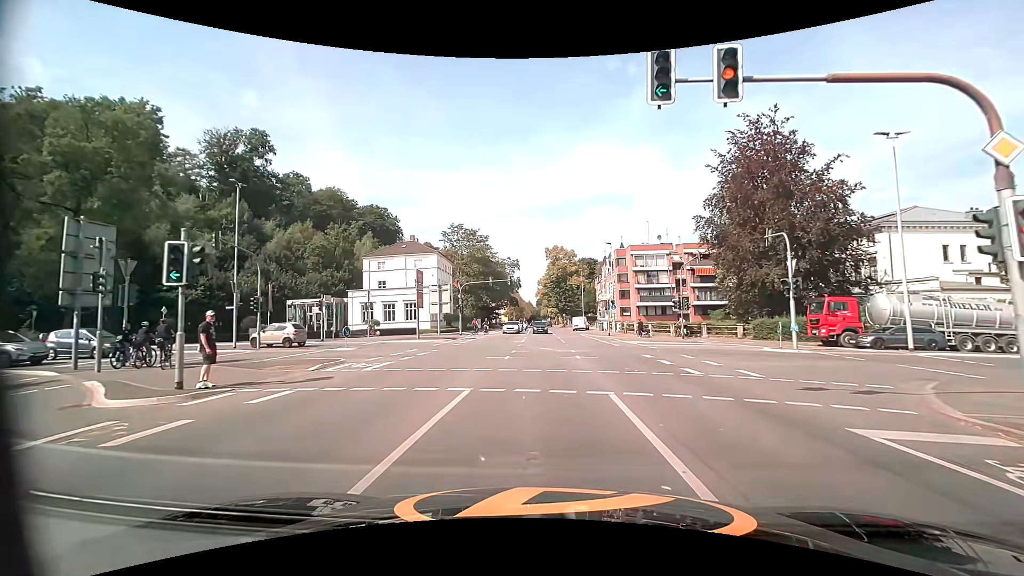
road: tertiary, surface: asphalt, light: Day
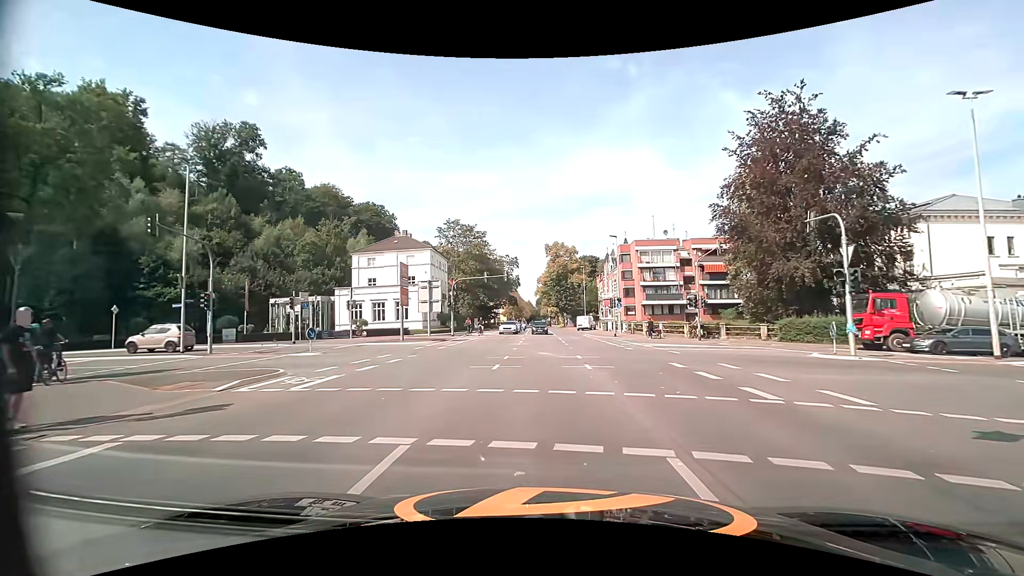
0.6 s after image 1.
(0.0, +4.4) m; 0°
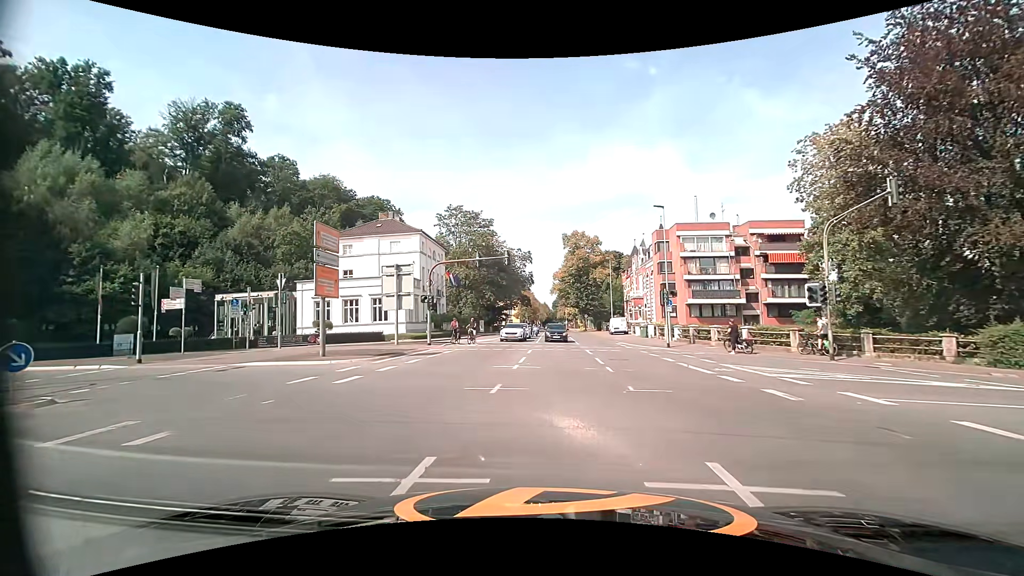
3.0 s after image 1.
(-0.1, +14.5) m; -1°
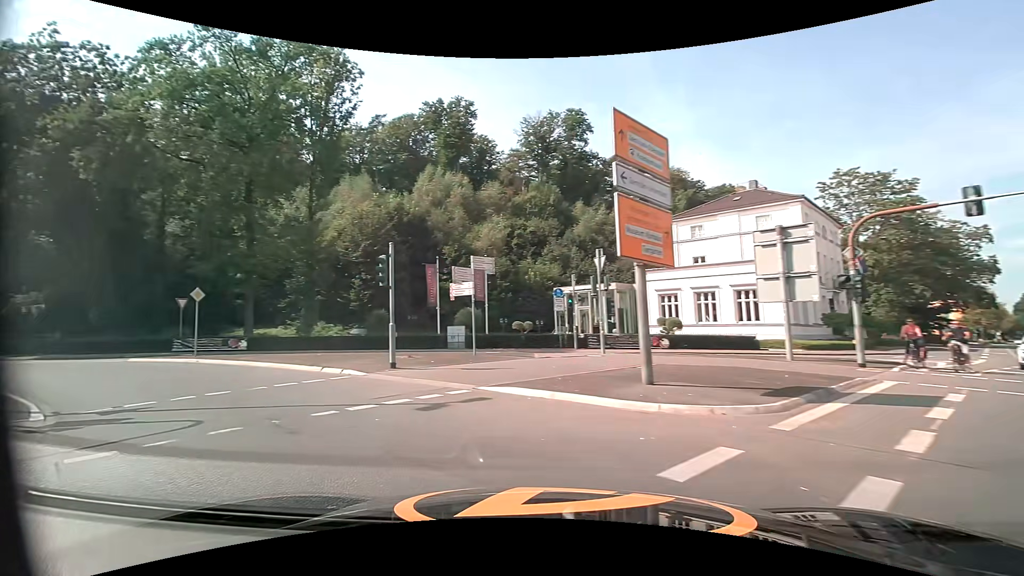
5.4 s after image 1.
(-3.3, +11.4) m; -39°
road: secondary
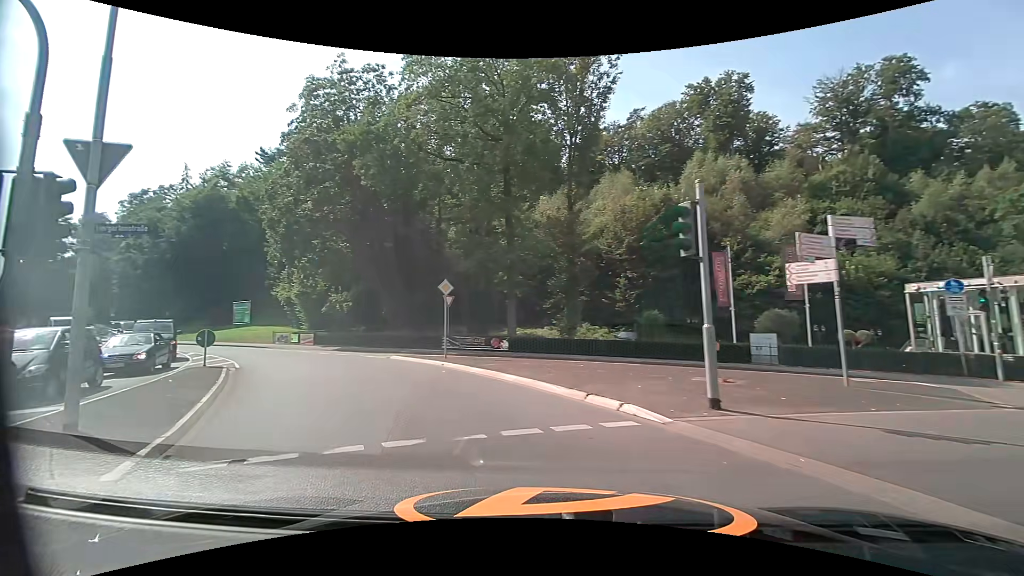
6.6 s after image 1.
(-1.8, +6.4) m; -30°
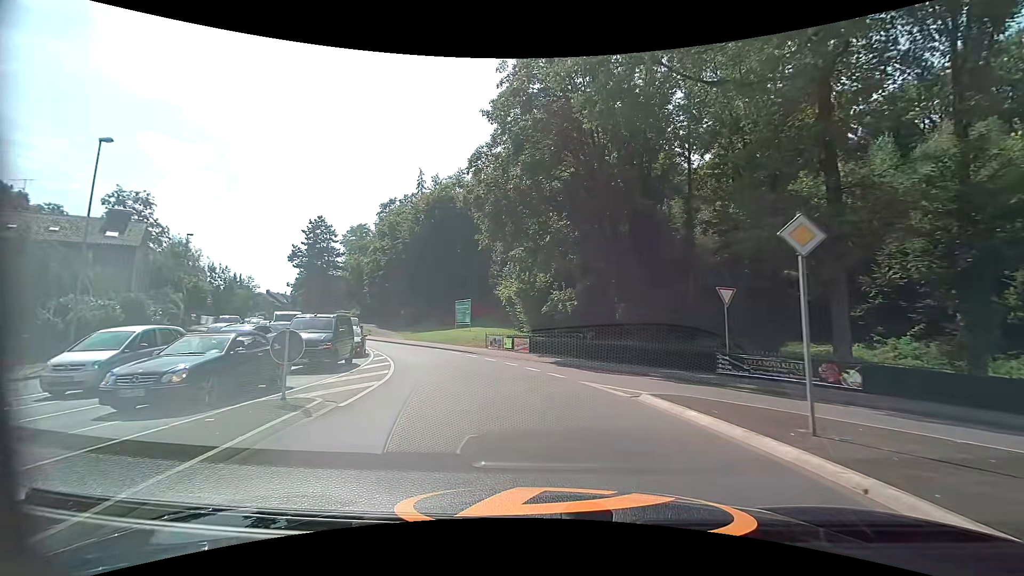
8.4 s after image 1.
(-2.9, +10.8) m; -26°
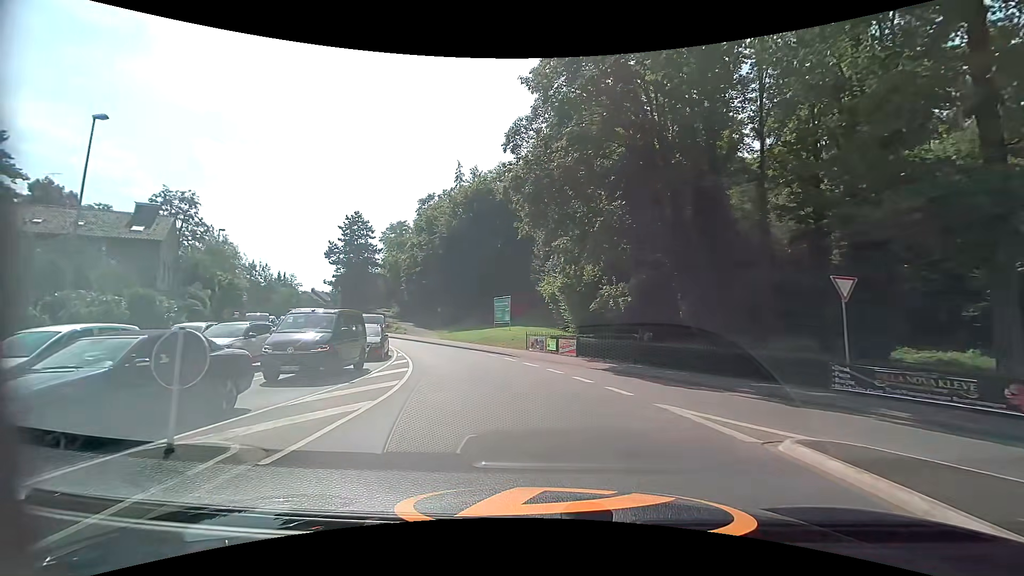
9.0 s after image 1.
(-0.2, +4.1) m; -6°
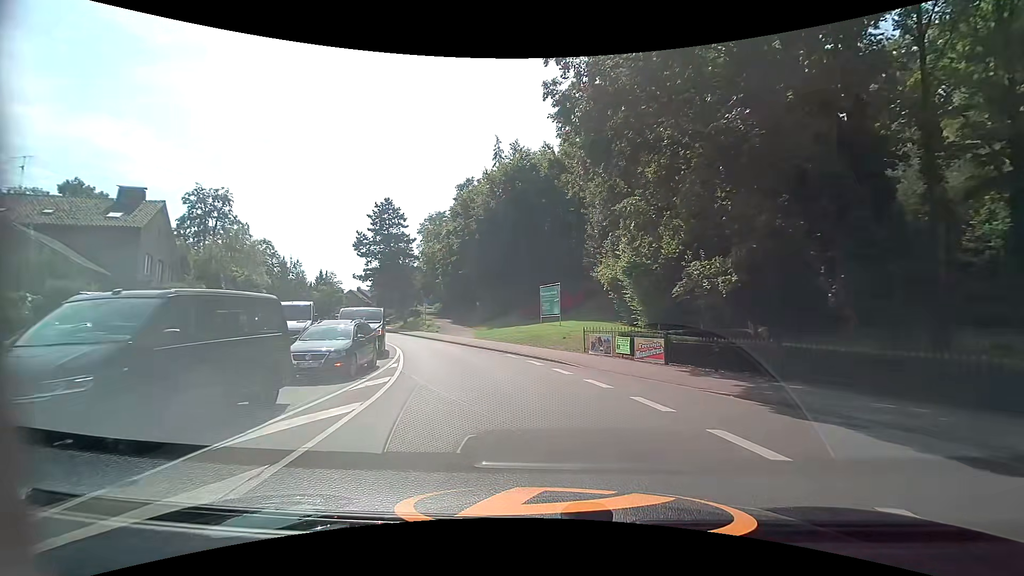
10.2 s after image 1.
(-0.2, +8.9) m; -5°
(-1, +10) (-3, +20) (-6, +29) (-10, +38) (-14, +47) (-19, +56) (-23, +65) (-27, +75) (-31, +84) (-35, +93) m
